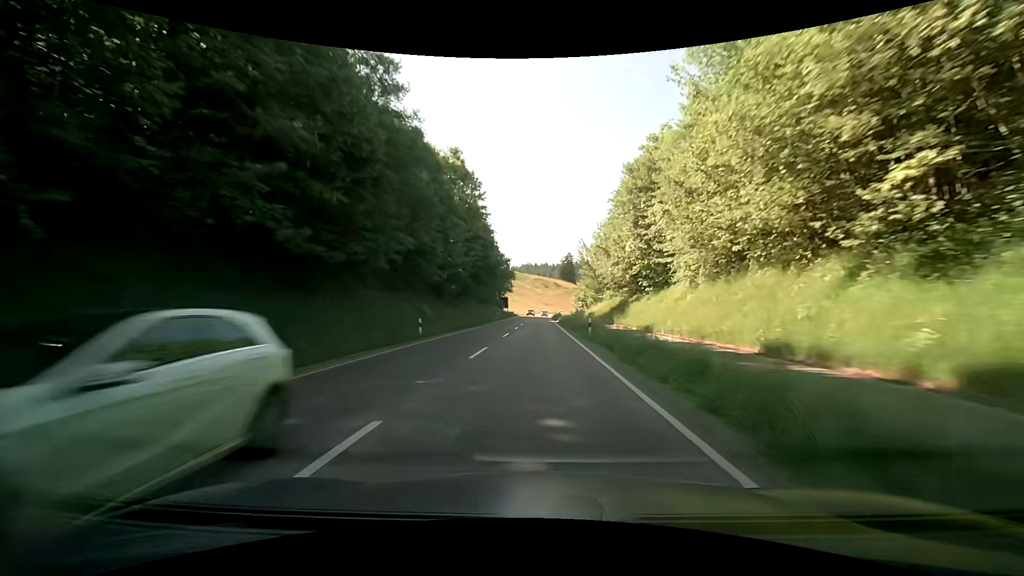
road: primary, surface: asphalt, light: Day
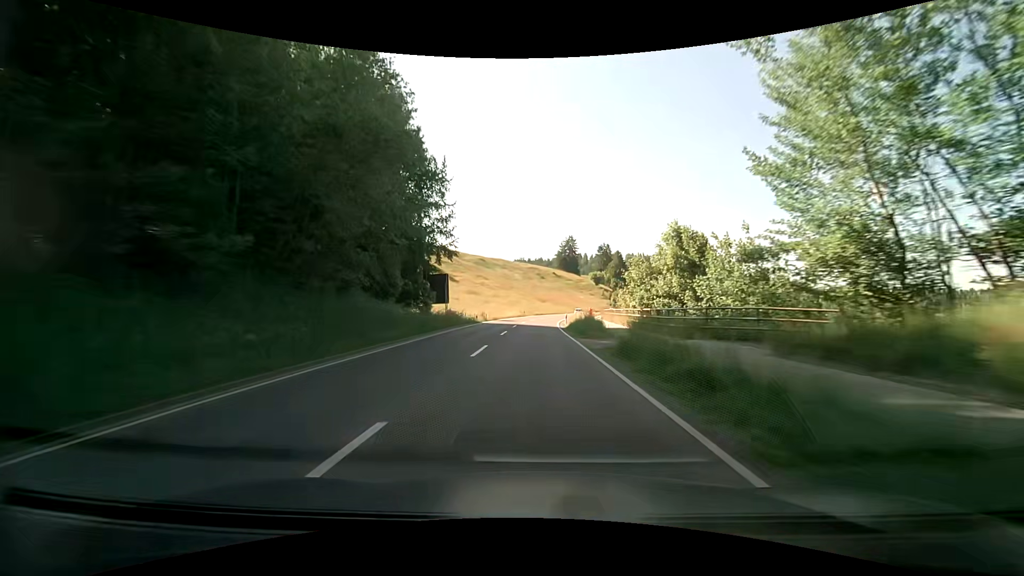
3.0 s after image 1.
(+0.5, +73.2) m; +1°
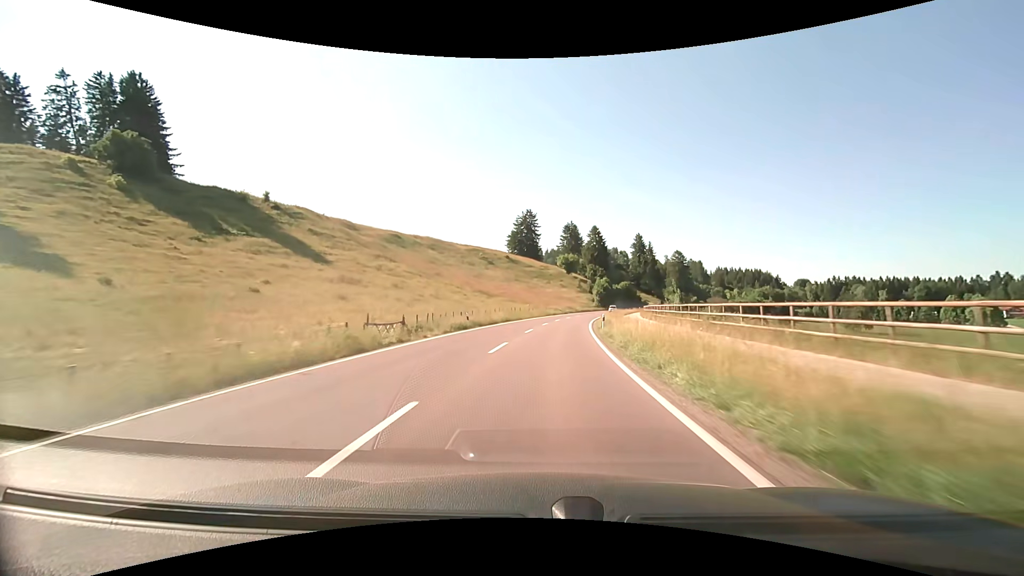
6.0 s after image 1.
(0.0, +71.2) m; +1°
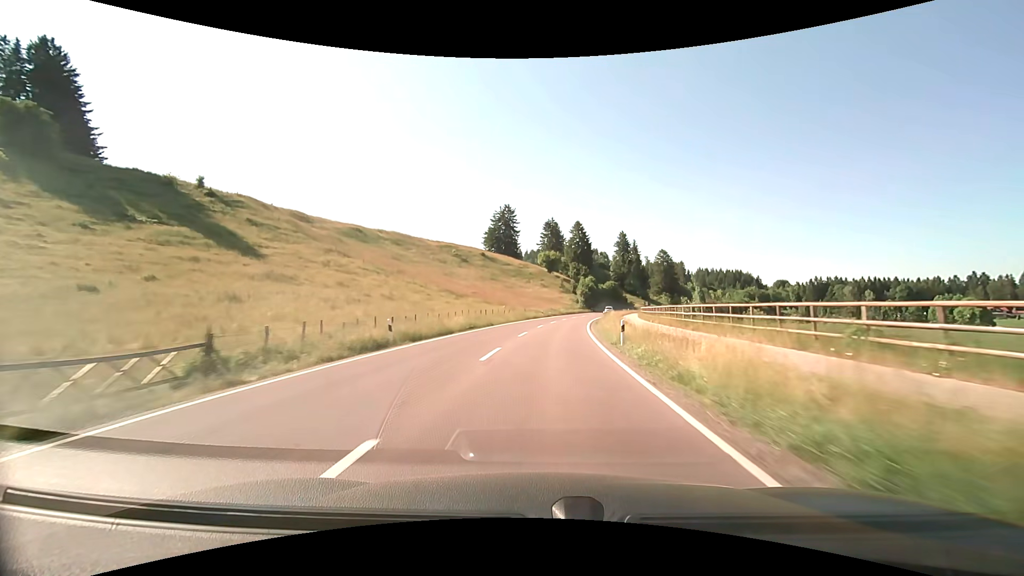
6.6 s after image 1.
(+0.1, +13.7) m; +1°
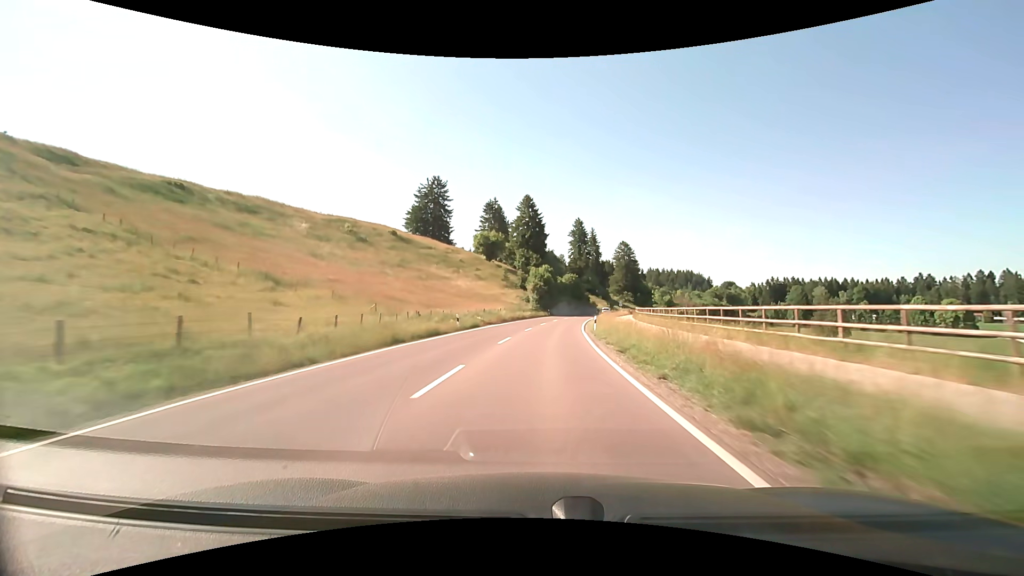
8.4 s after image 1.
(+2.6, +41.1) m; +6°
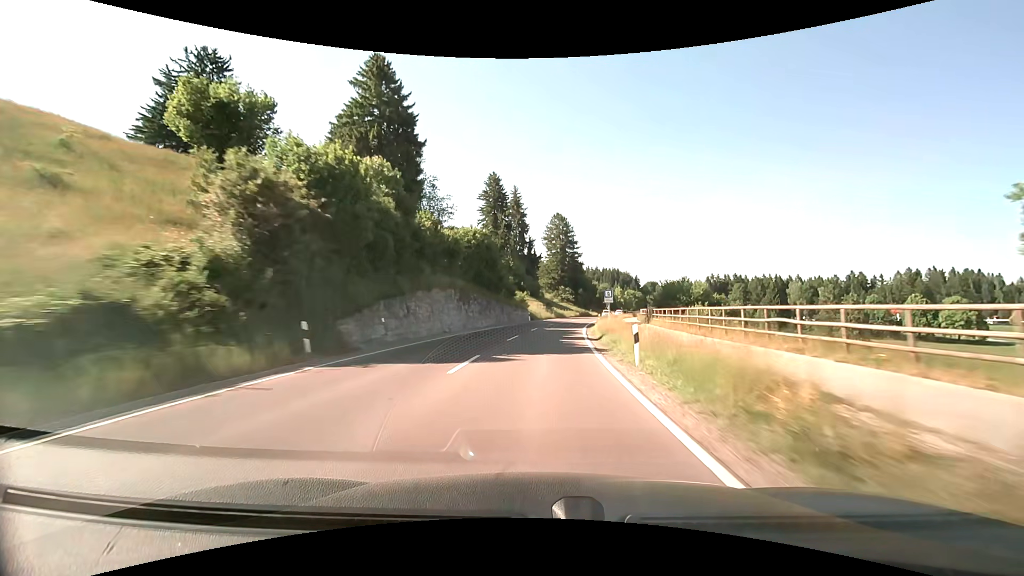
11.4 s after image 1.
(+6.4, +68.7) m; +10°
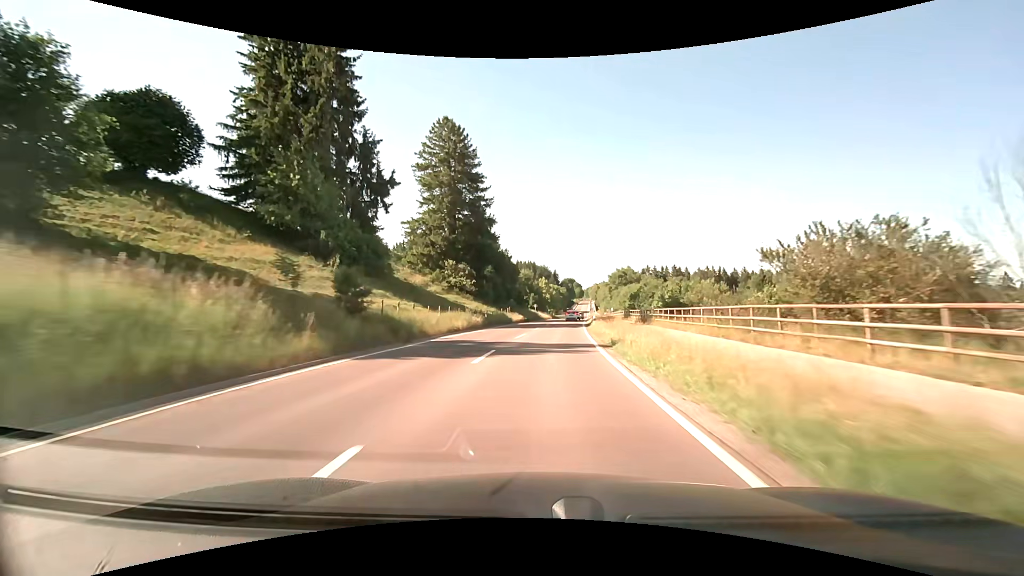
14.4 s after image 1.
(+5.6, +69.7) m; +9°
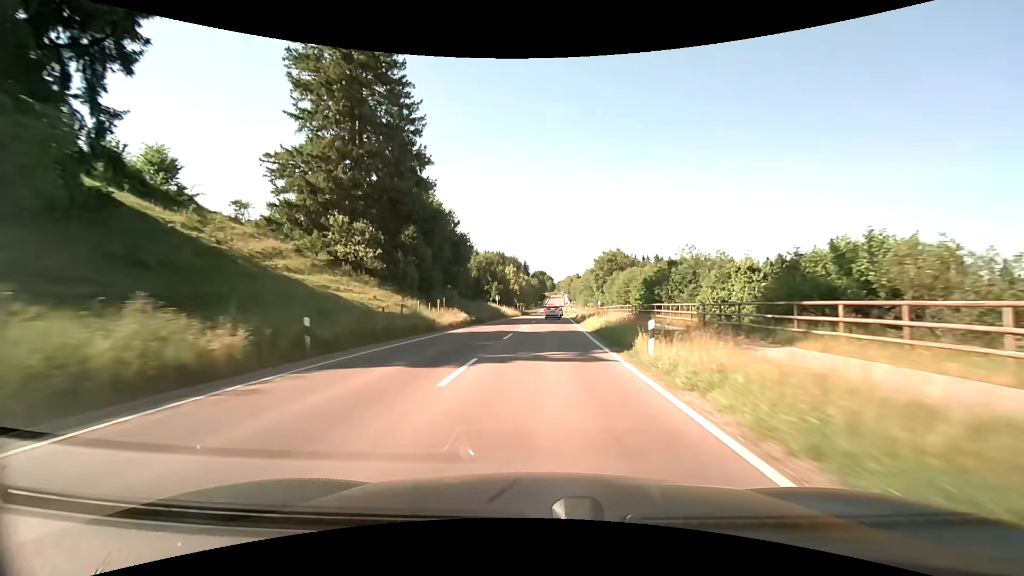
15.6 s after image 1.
(+1.0, +28.1) m; +5°
